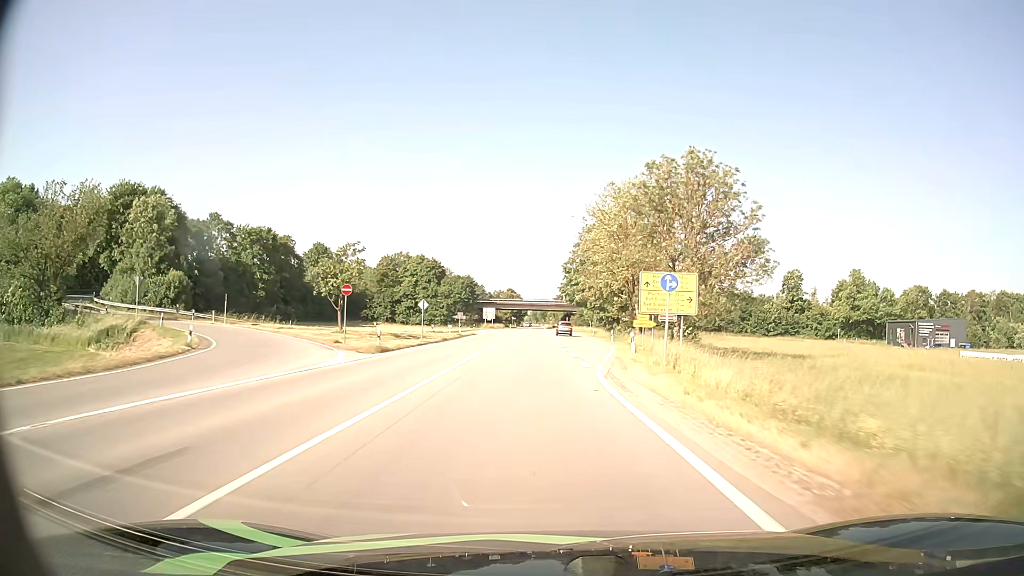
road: primary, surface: asphalt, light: Day
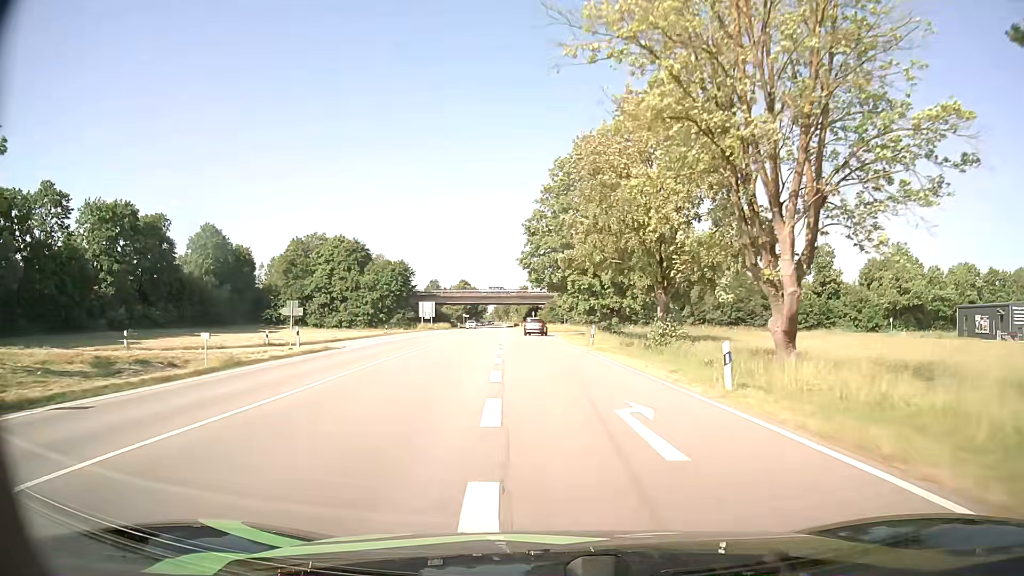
(+1.1, +42.3) m; +3°
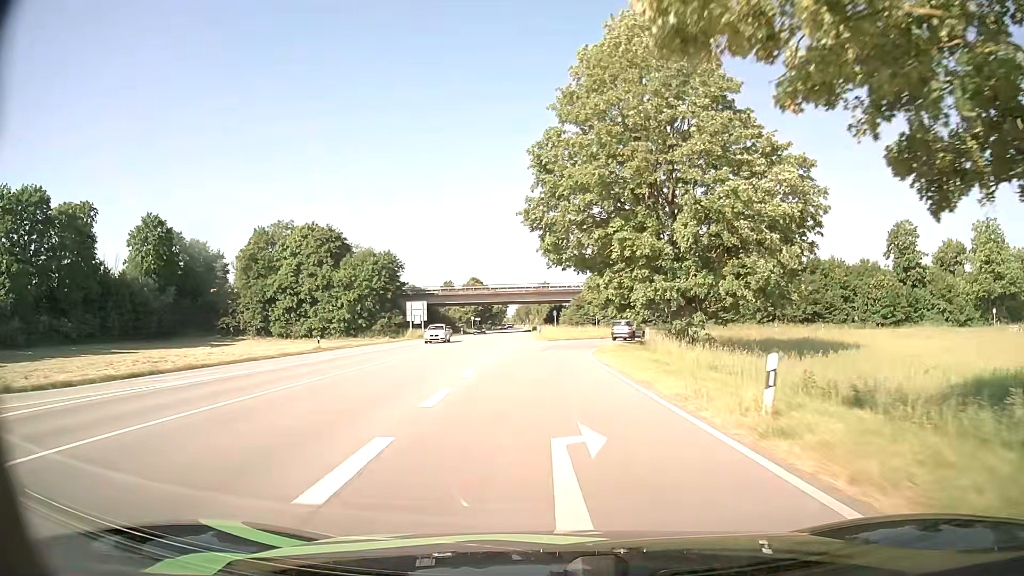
(-0.2, +27.4) m; -2°
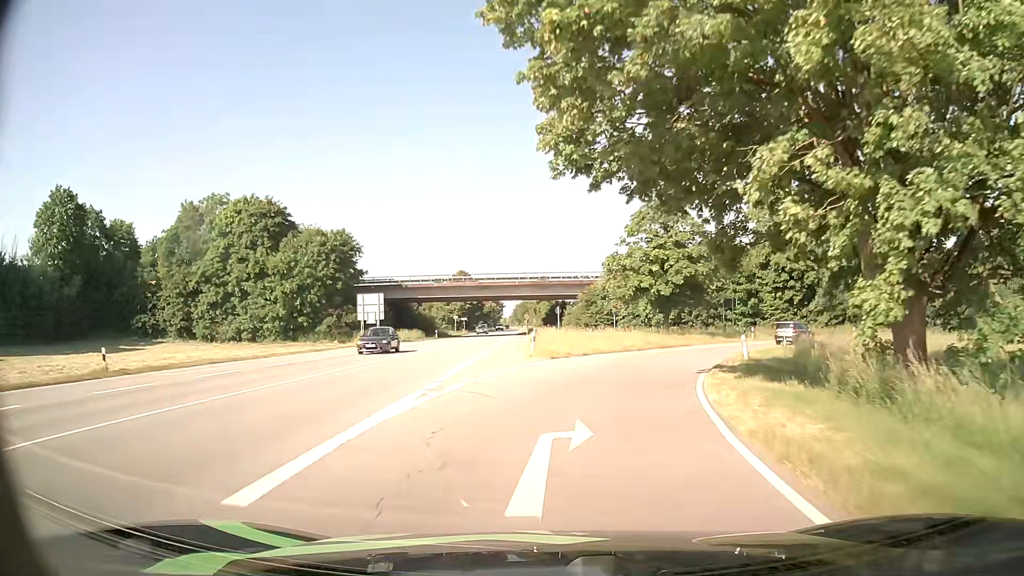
(0.0, +24.0) m; 0°
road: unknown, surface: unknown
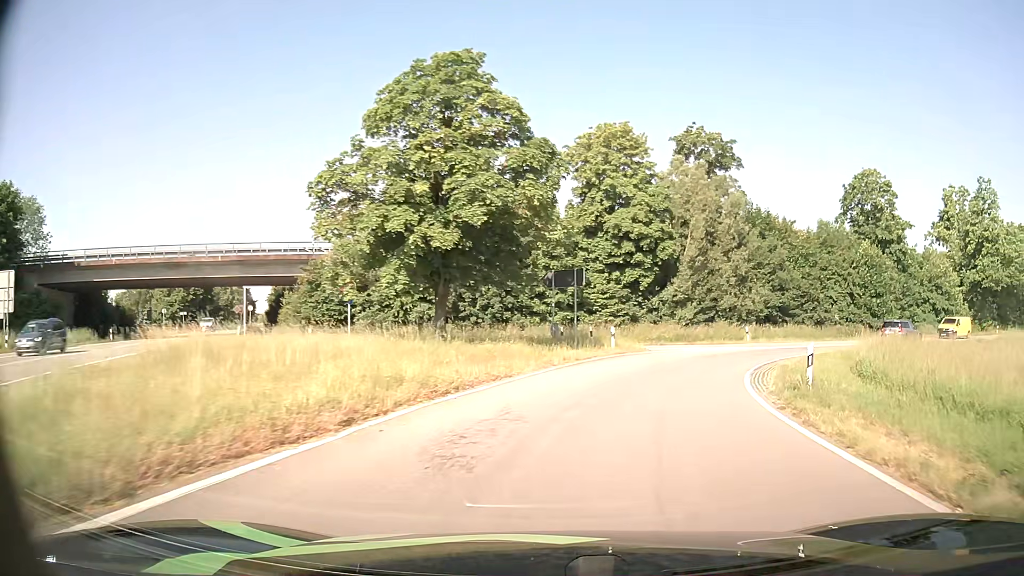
(+3.4, +26.6) m; +19°
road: primary_link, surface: asphalt
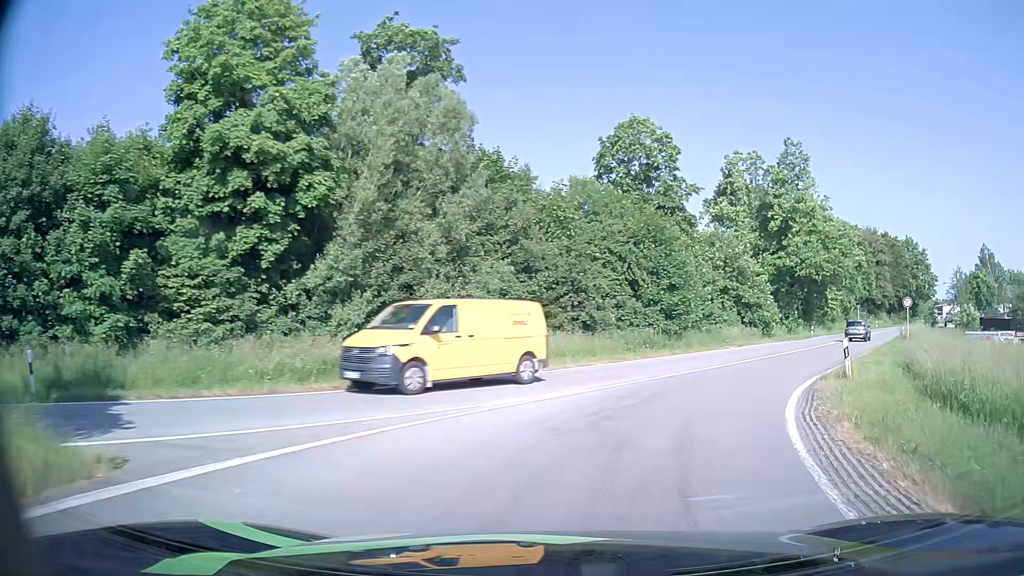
(+5.0, +22.7) m; +26°
